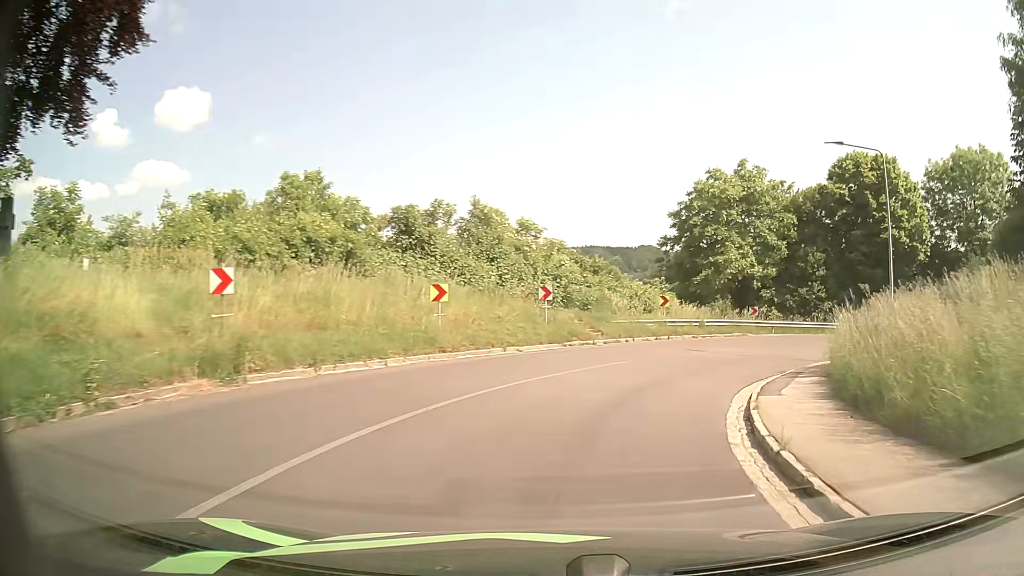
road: tertiary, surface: asphalt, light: Day
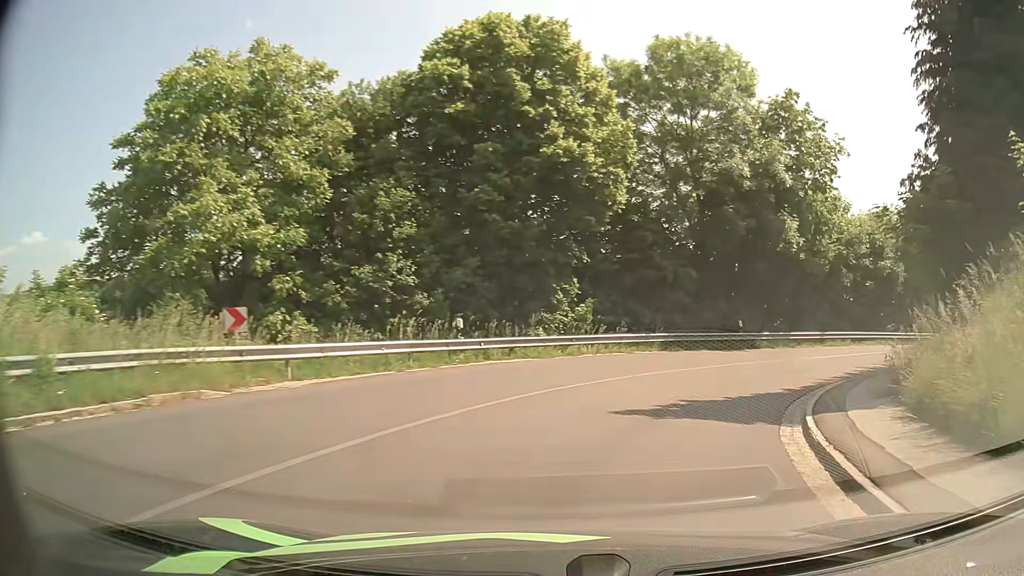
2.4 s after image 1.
(+7.5, +23.6) m; +37°
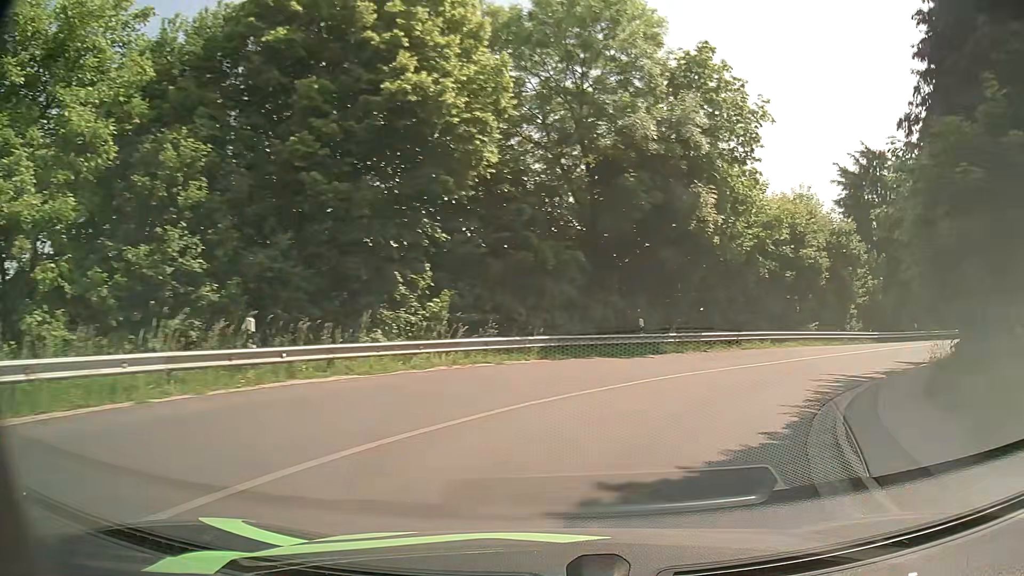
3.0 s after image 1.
(+0.5, +6.0) m; +11°
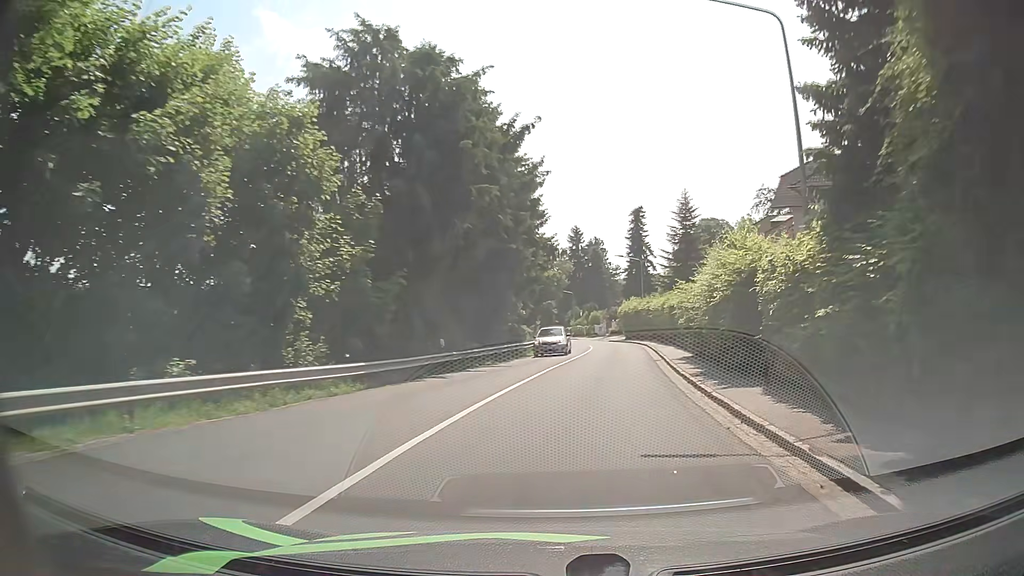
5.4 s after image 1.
(+9.7, +21.2) m; +43°
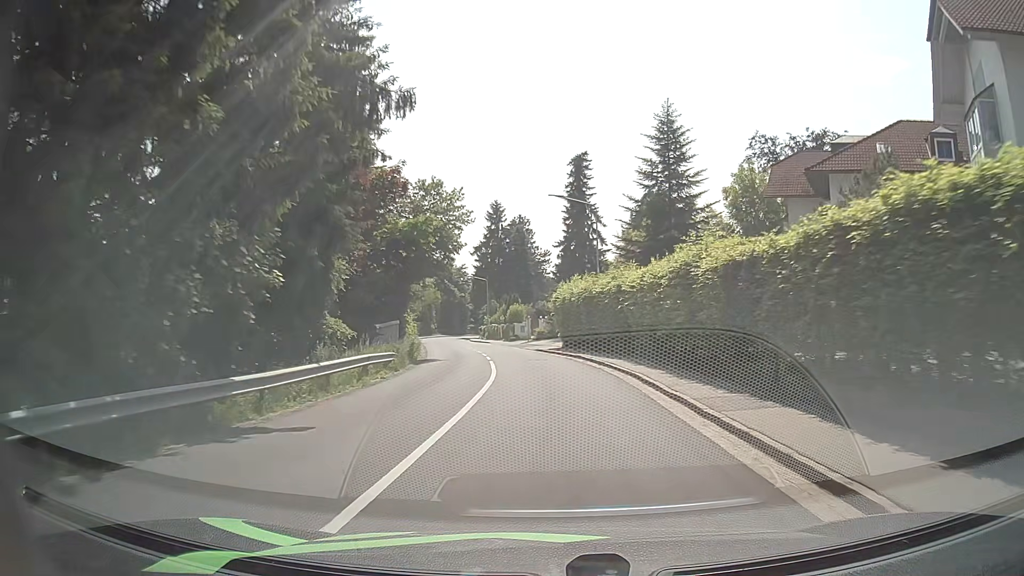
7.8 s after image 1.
(+3.5, +28.2) m; +9°
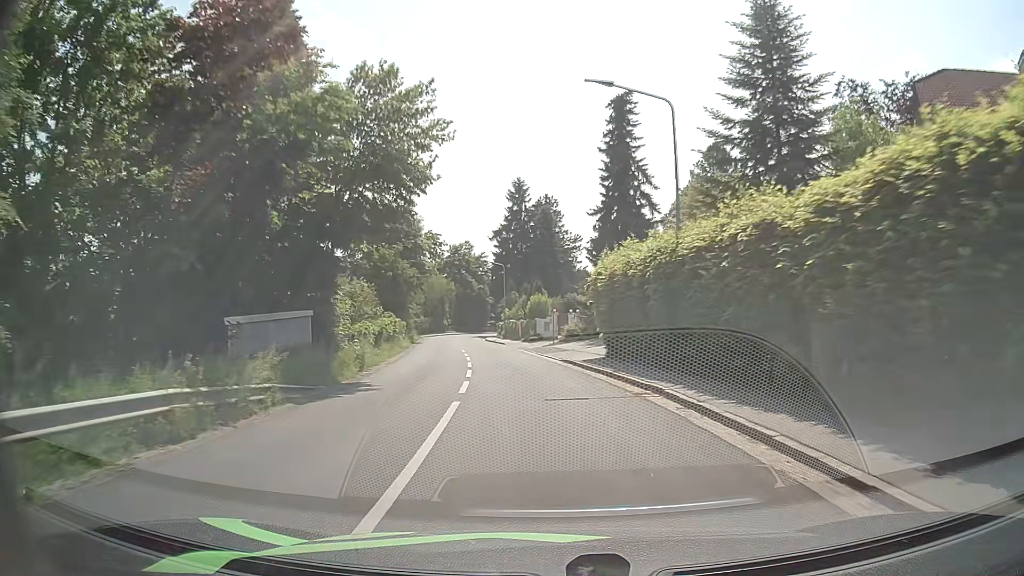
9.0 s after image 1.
(-0.1, +15.8) m; -2°
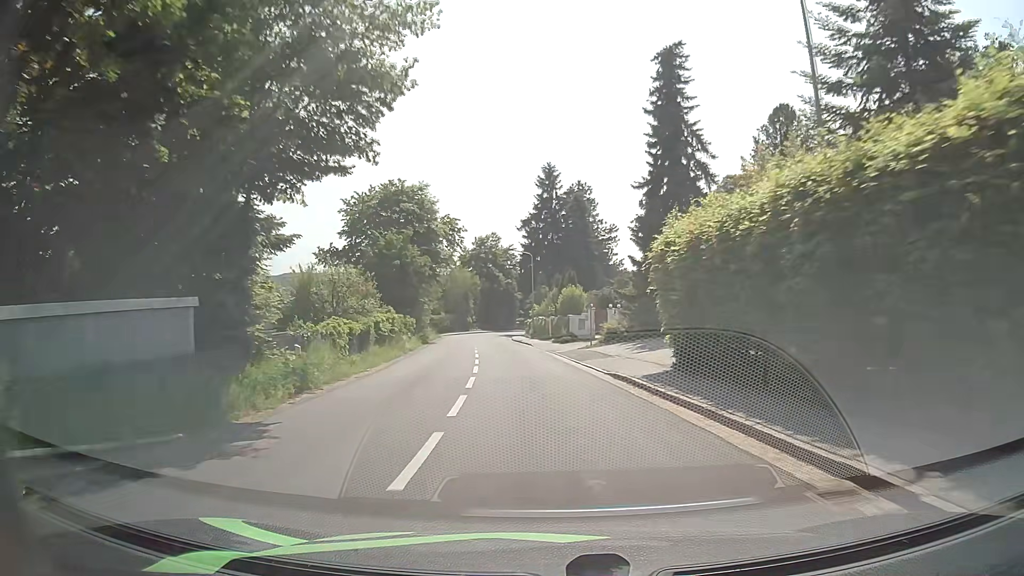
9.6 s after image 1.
(-0.2, +8.1) m; -3°
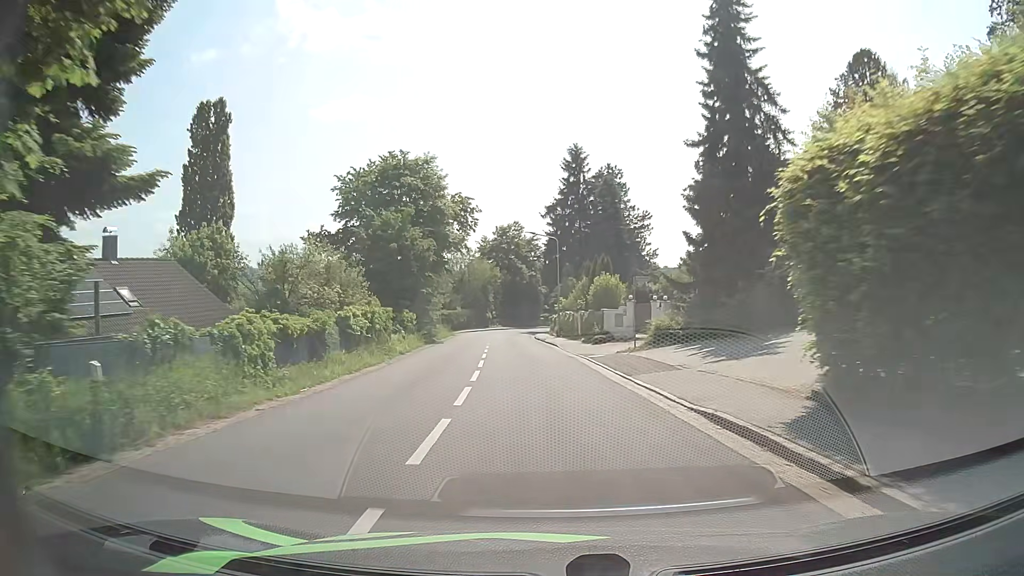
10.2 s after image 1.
(-0.1, +8.1) m; -1°
(0, +10) (-1, +20) (-2, +30) (-3, +40) (-4, +50) (-4, +60) (-4, +70) (-4, +80) (-2, +90) (0, +99) m
